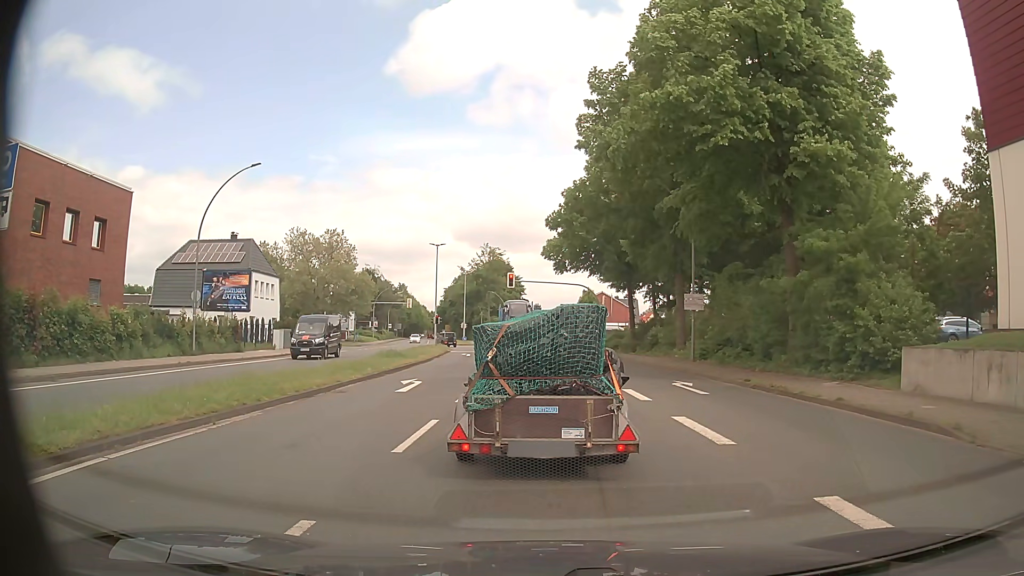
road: primary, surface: asphalt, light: Day
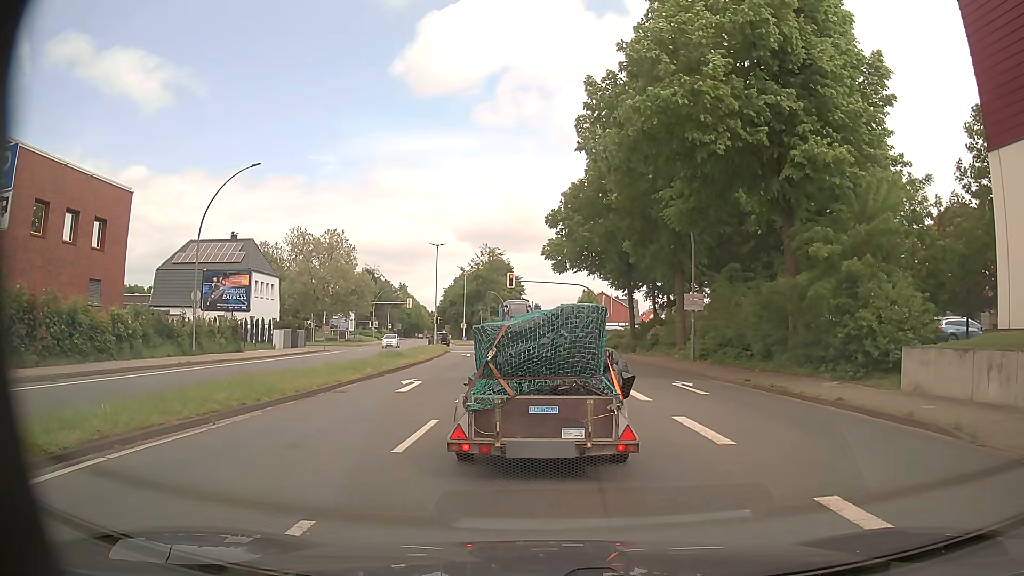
(0.0, 0.0) m; 0°
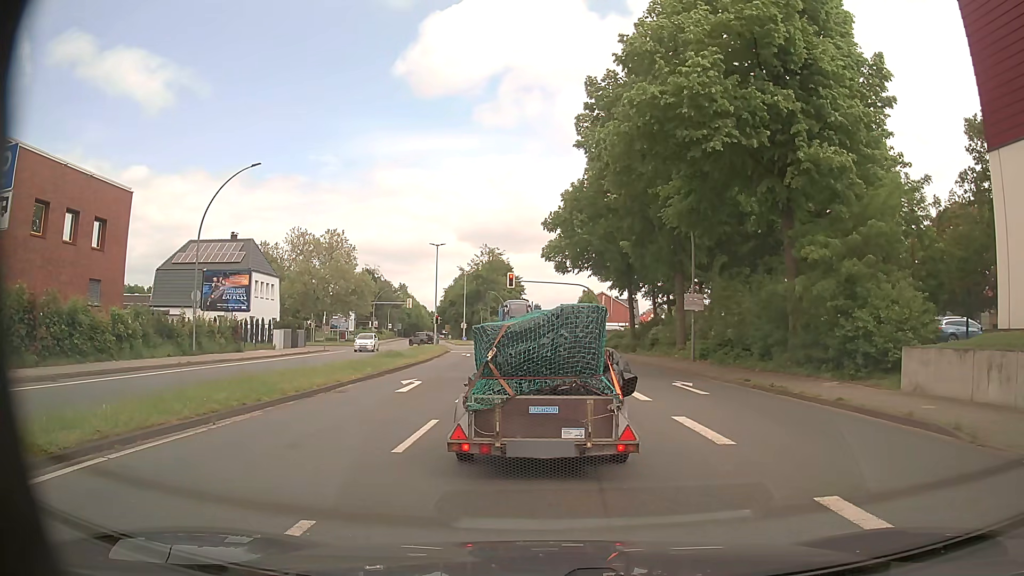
(0.0, 0.0) m; 0°
(-1, +10) (-1, +20) (-2, +30) (-4, +40) (-5, +50) (-7, +60) (-9, +69) (-10, +79) (-12, +89) (-15, +99) m
